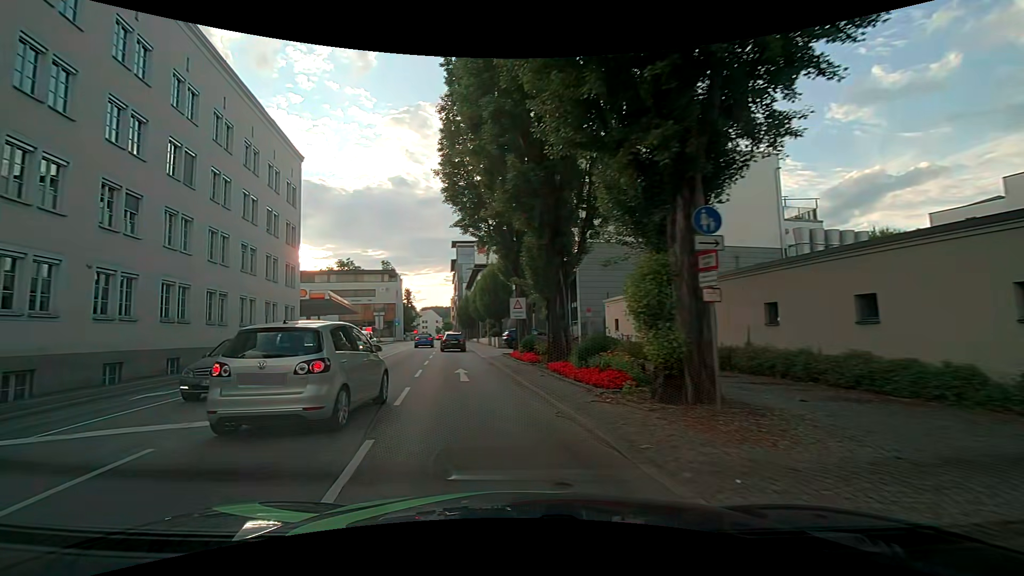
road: primary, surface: asphalt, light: Day
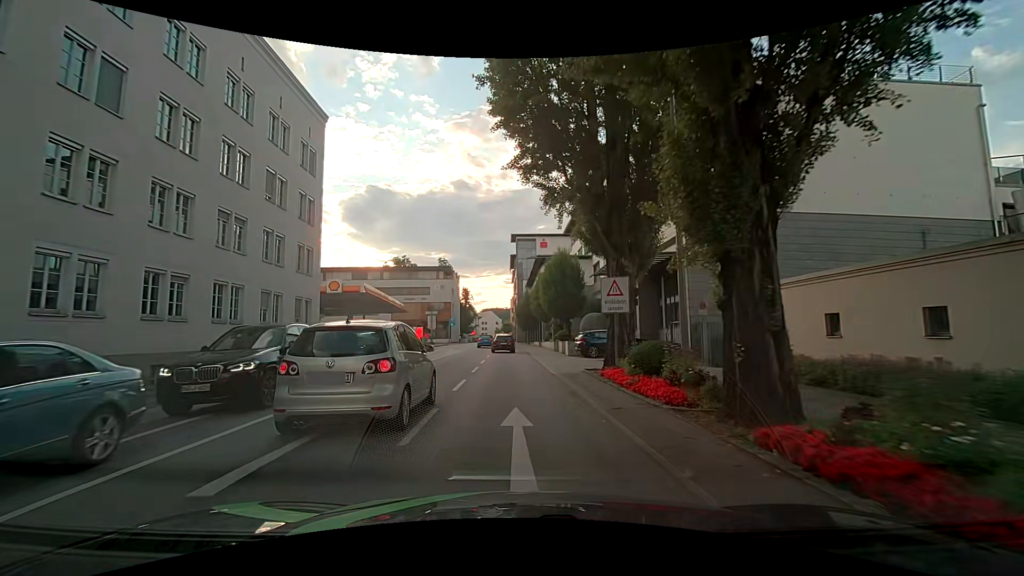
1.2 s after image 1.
(-0.7, +9.9) m; -7°
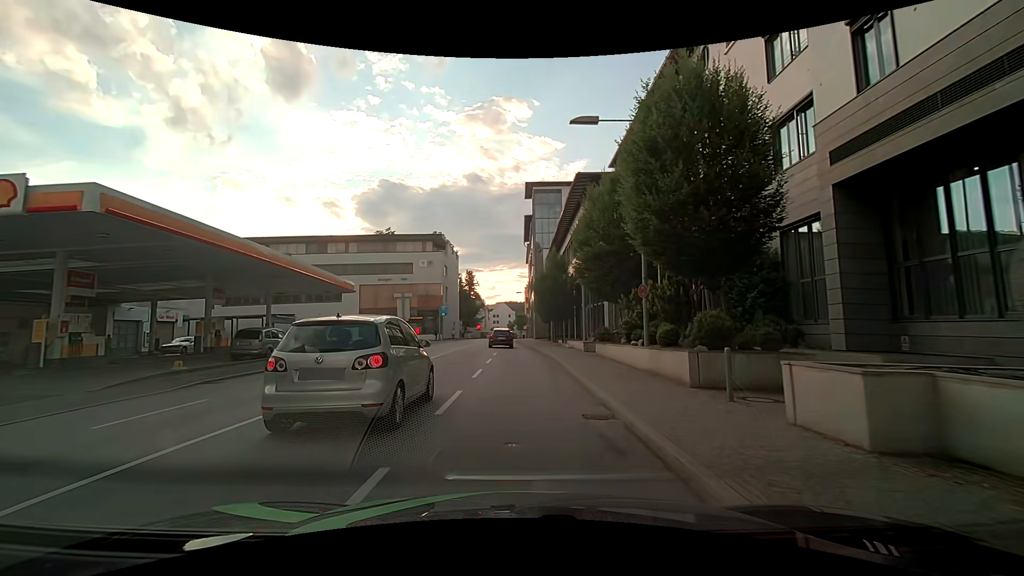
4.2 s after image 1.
(+0.2, +28.3) m; -1°
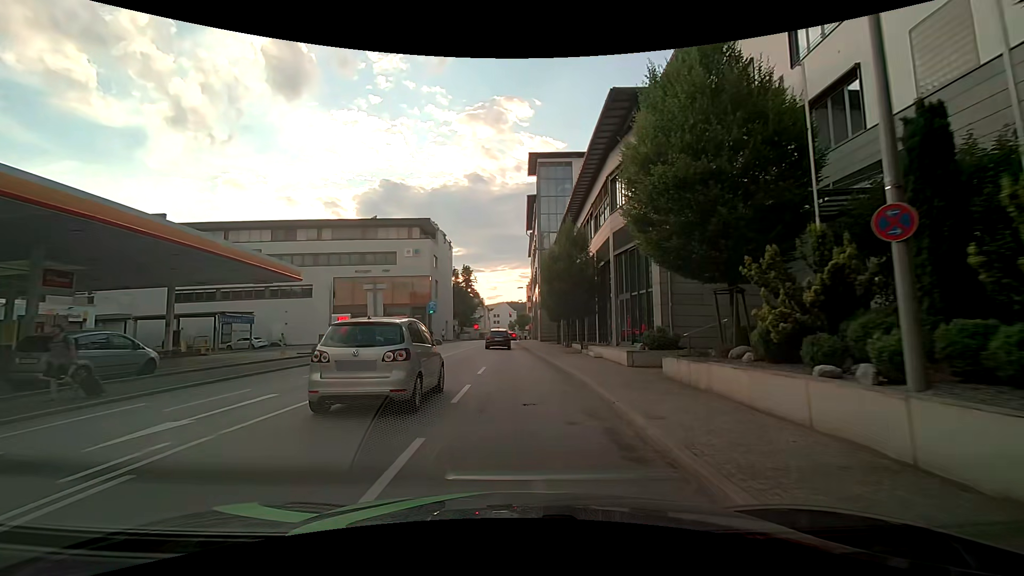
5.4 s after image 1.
(0.0, +10.6) m; 0°
